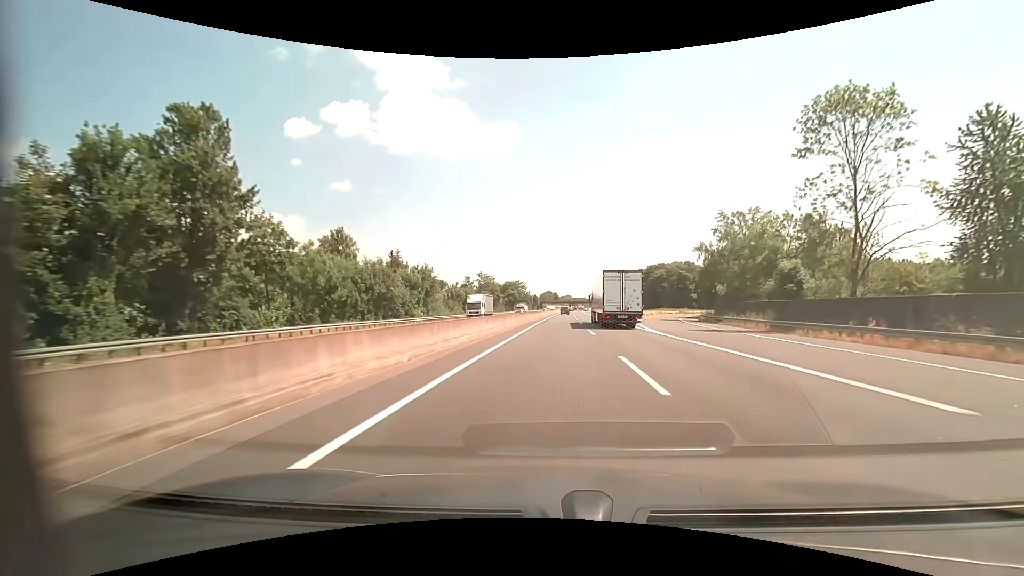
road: motorway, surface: asphalt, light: Day
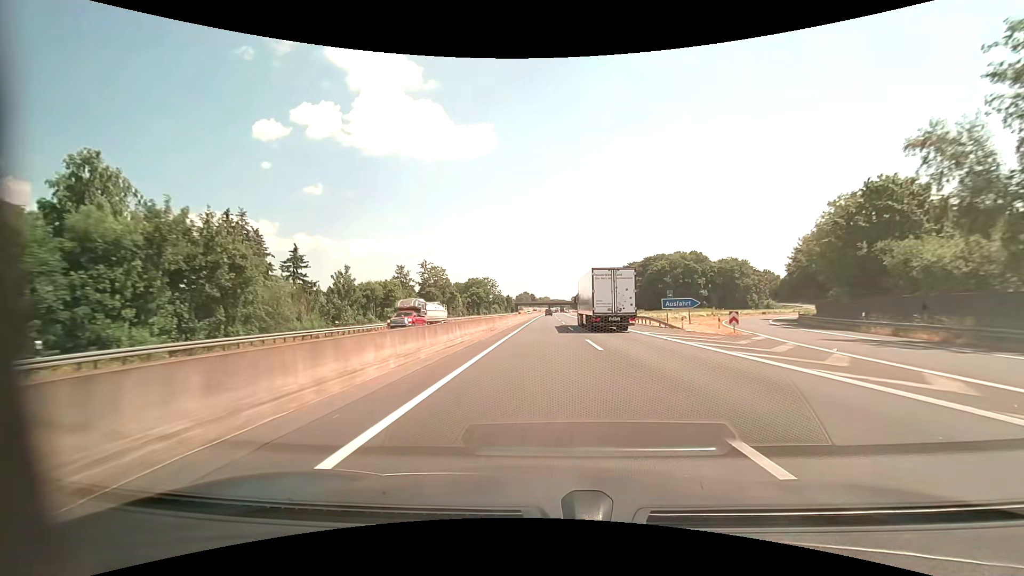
(+1.5, +45.6) m; +3°
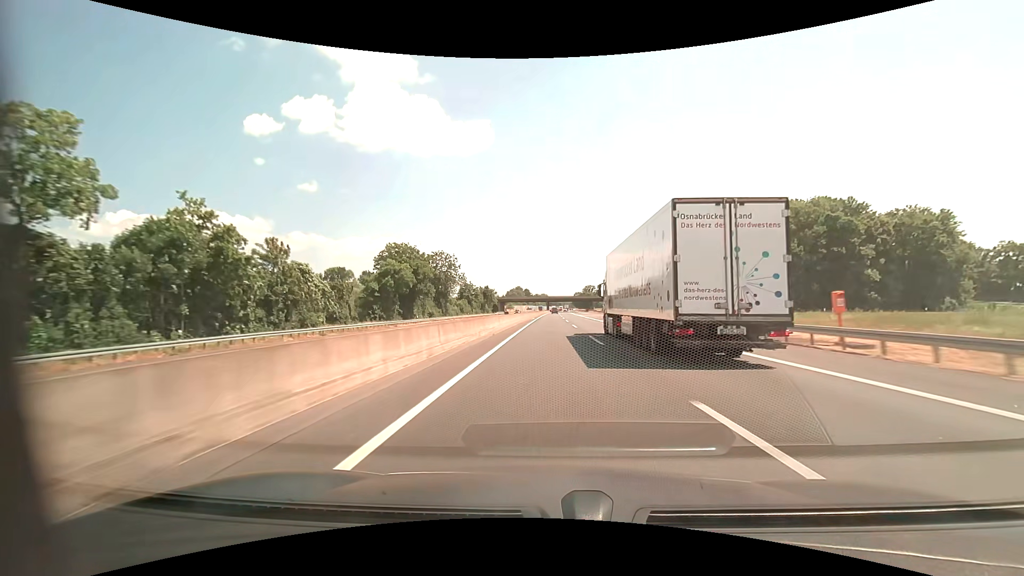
(+0.2, +89.0) m; 0°
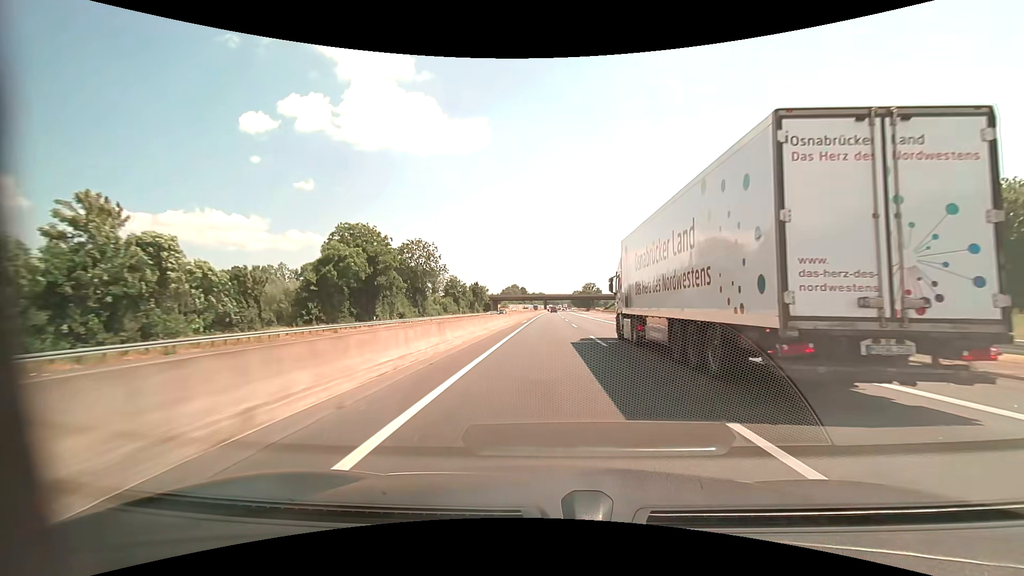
(0.0, +19.3) m; 0°
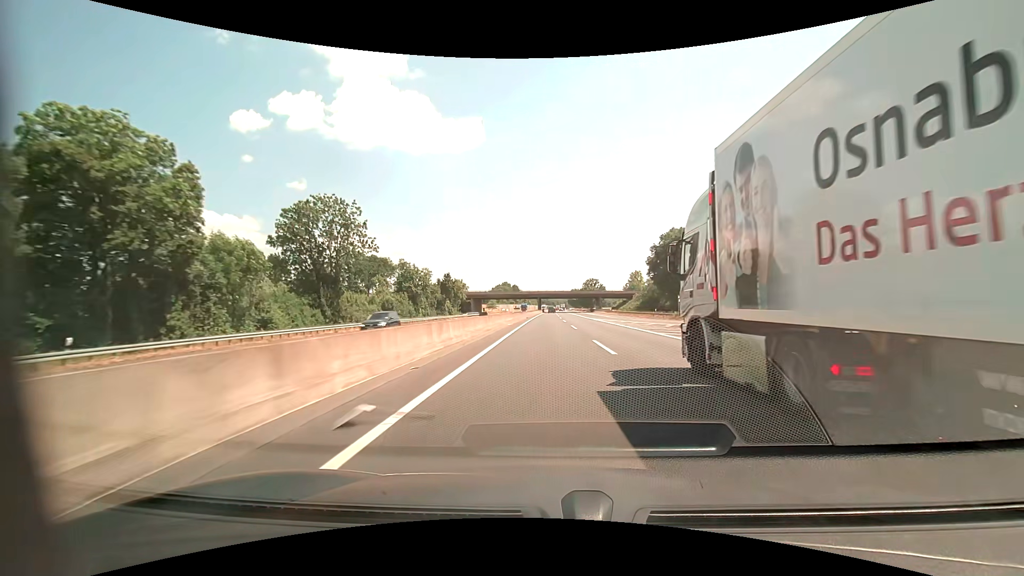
(+0.2, +39.5) m; +1°
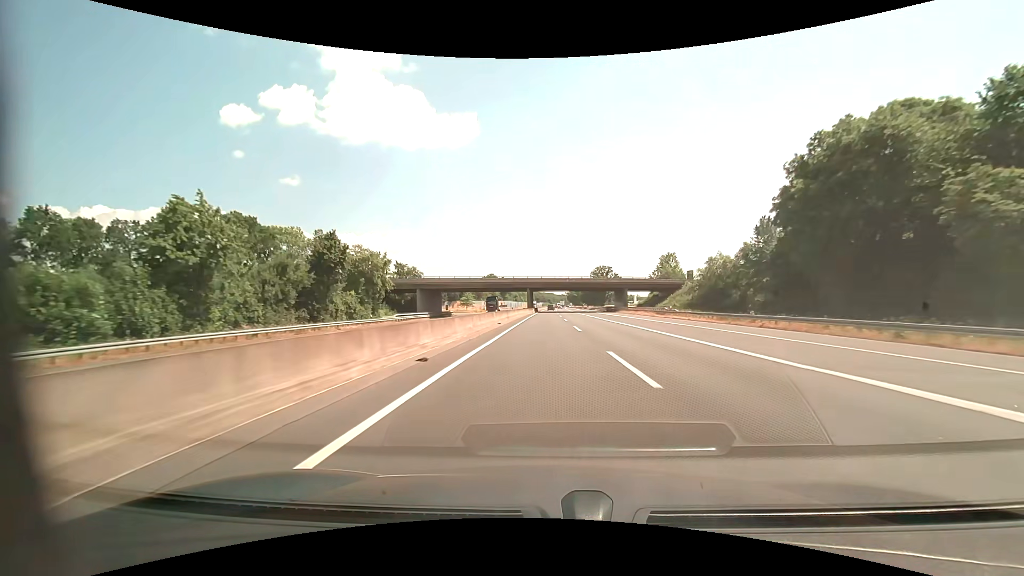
(+0.2, +60.4) m; +1°
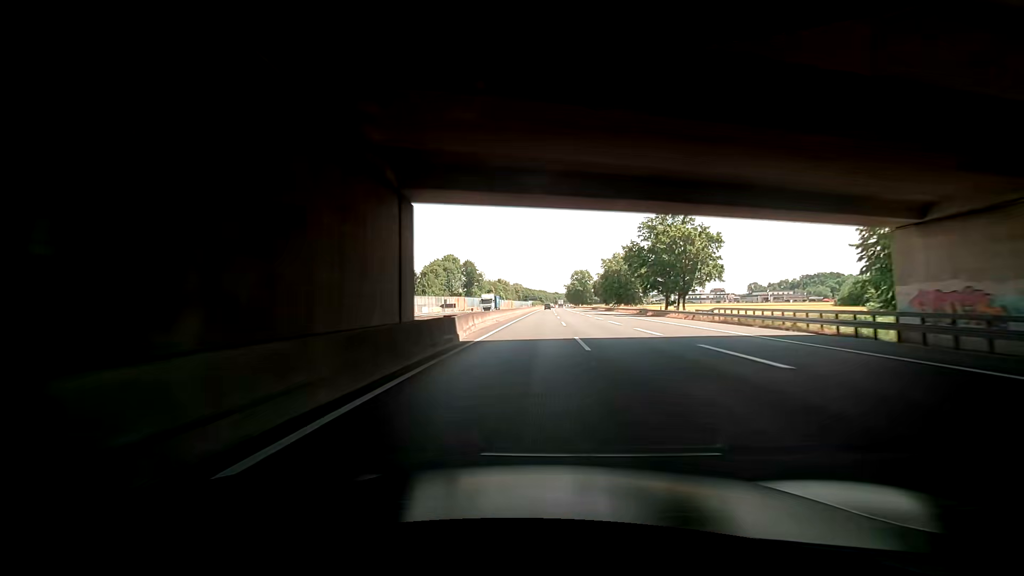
(+1.2, +101.9) m; +1°
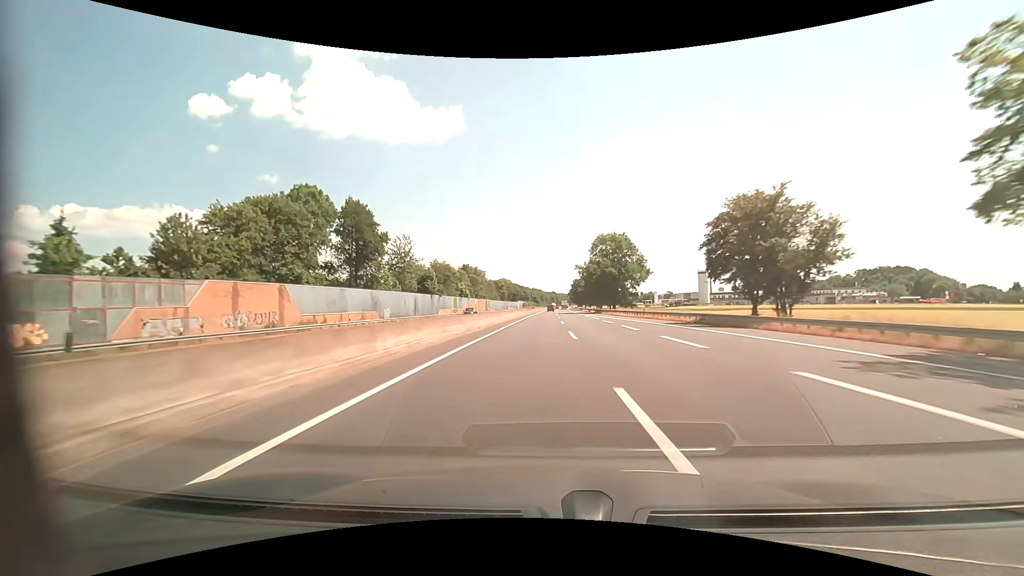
(+0.7, +102.7) m; 0°
(0, +10) (0, +20) (0, +30) (0, +40) (0, +50) (0, +60) (0, +70) (0, +80) (0, +90) (+1, +100) m
